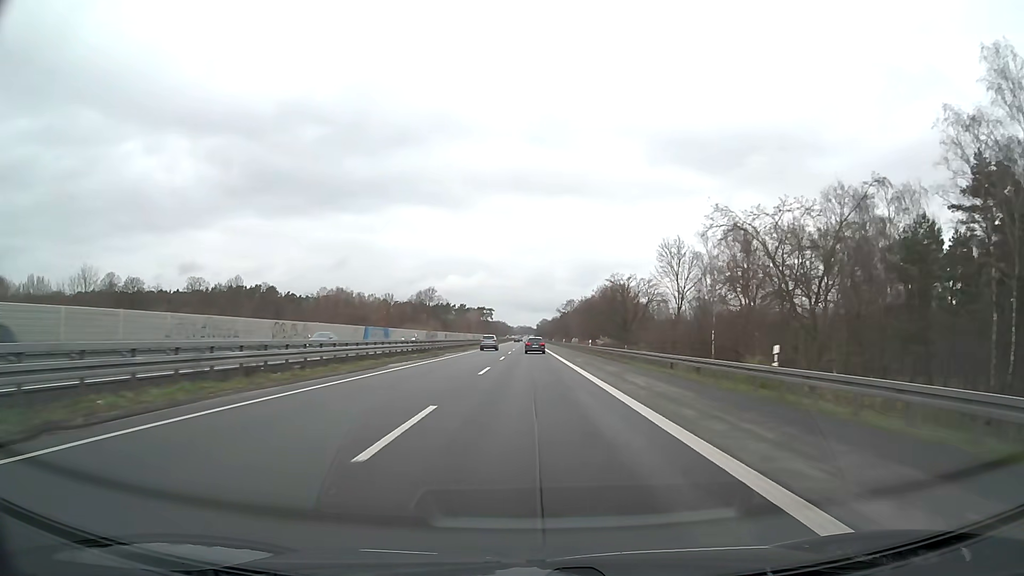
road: motorway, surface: asphalt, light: Day
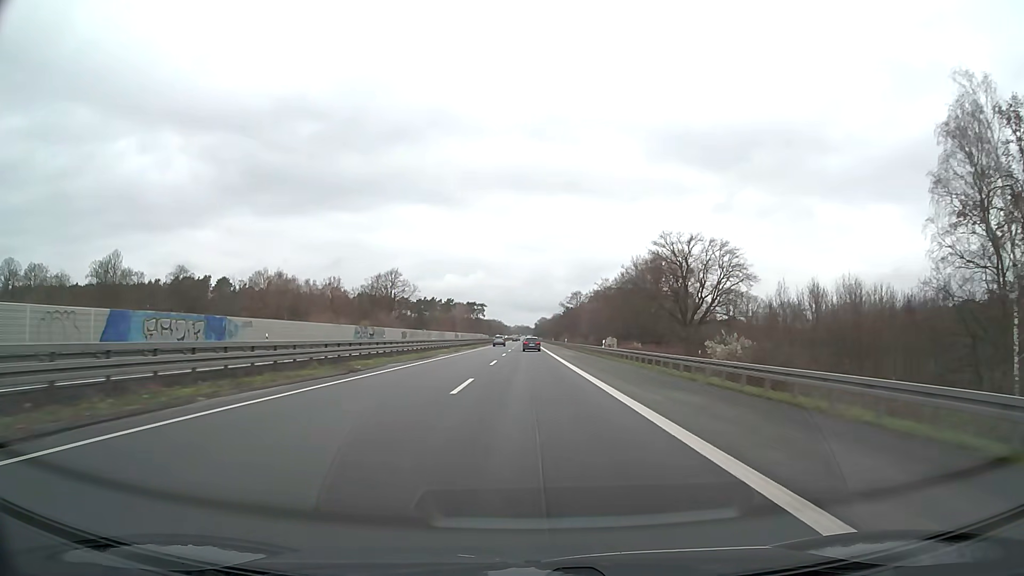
(0.0, +63.3) m; 0°
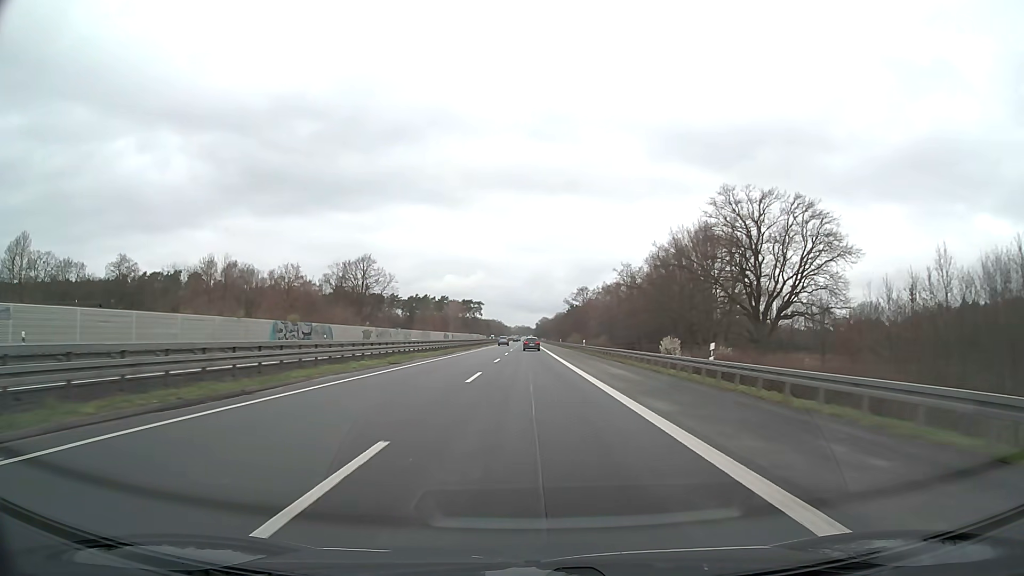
(0.0, +31.6) m; 0°
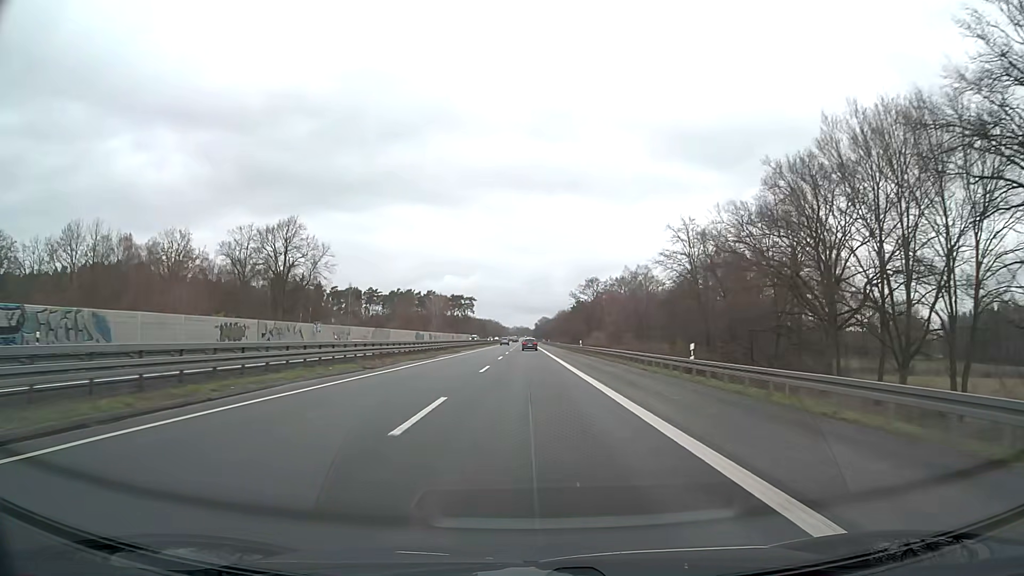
(+0.1, +47.4) m; 0°
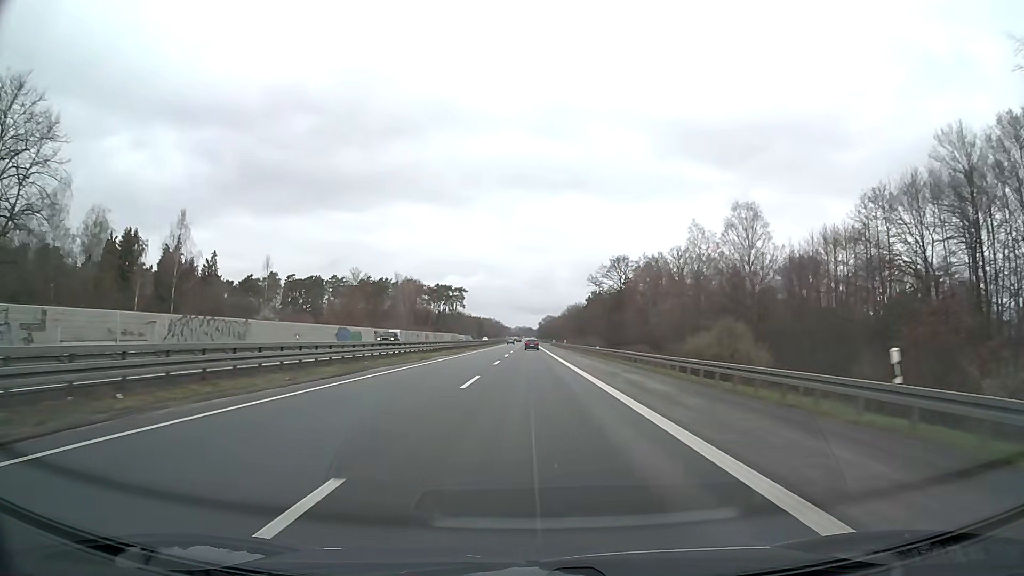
(-0.2, +63.2) m; 0°
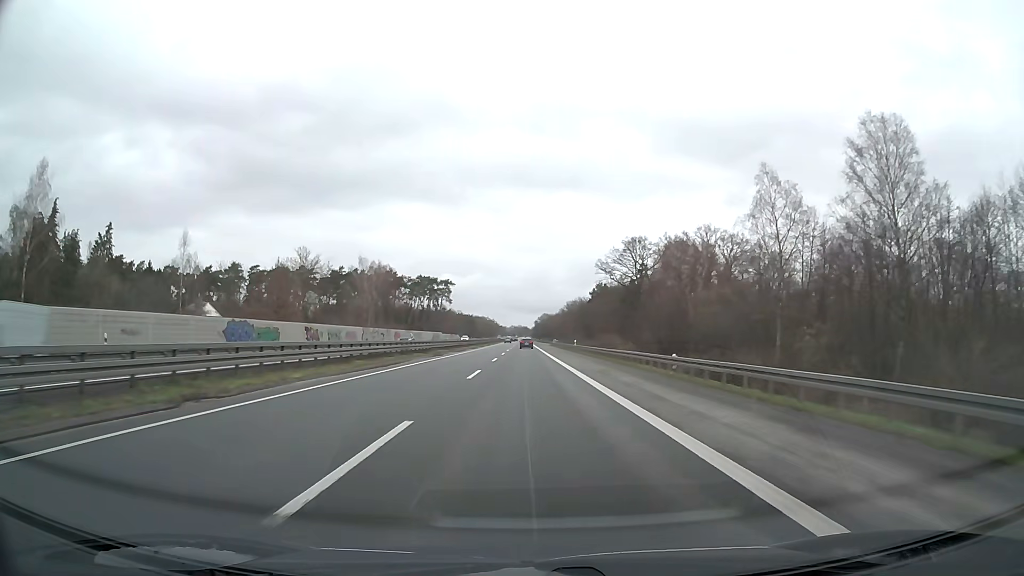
(+0.1, +31.6) m; 0°
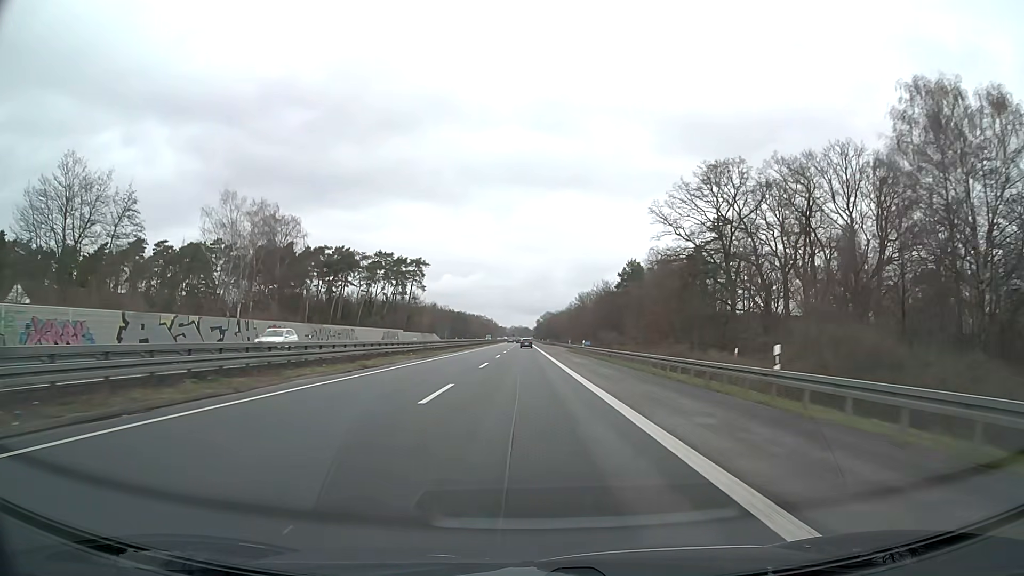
(-0.1, +63.2) m; 0°
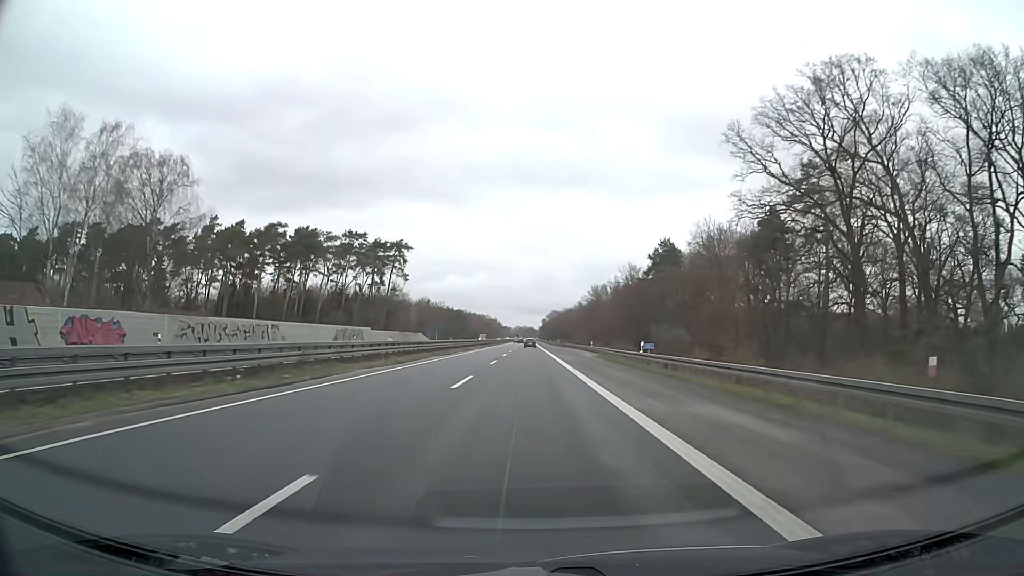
(0.0, +31.6) m; 0°
(0, +10) (0, +20) (0, +30) (0, +40) (0, +50) (0, +60) (0, +70) (0, +80) (0, +90) (0, +100) m
